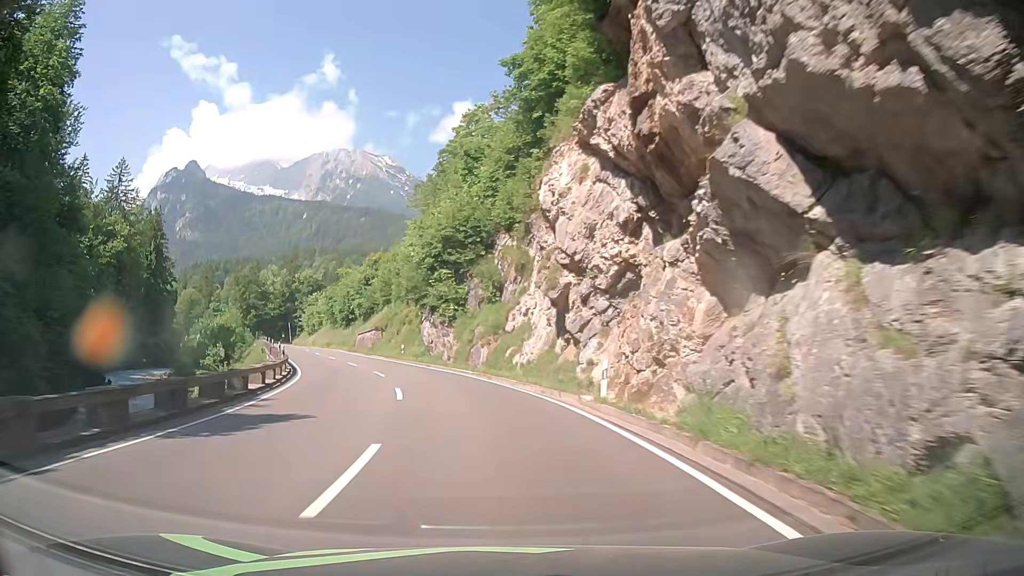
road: primary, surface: asphalt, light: Day
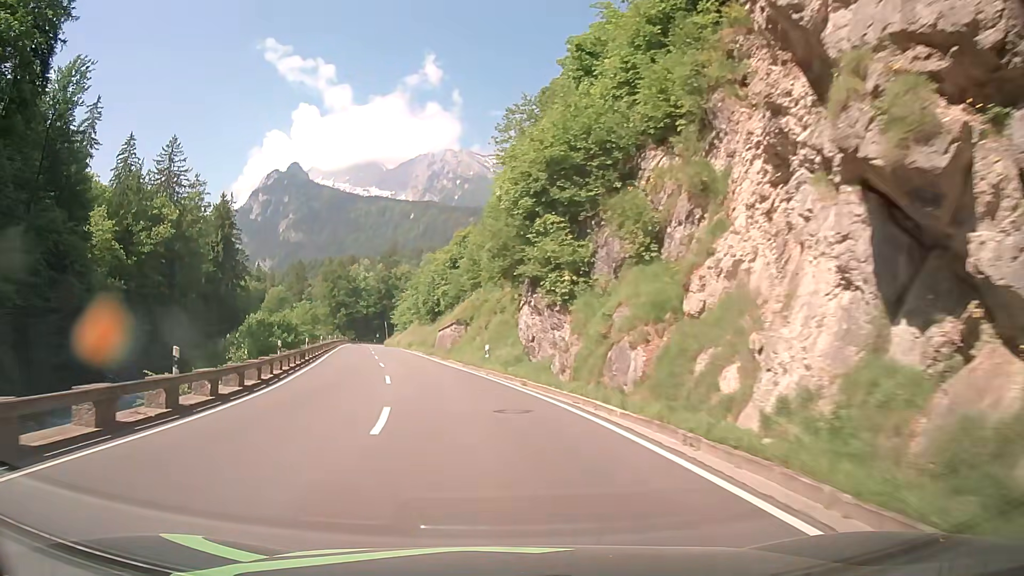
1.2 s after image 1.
(-1.6, +19.4) m; -10°
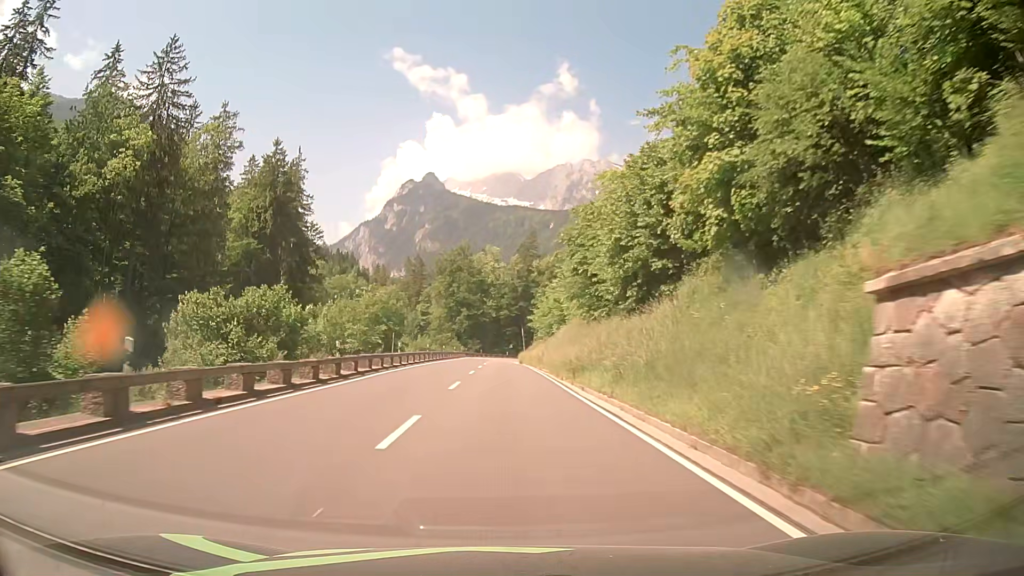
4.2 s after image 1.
(-7.3, +49.1) m; -12°
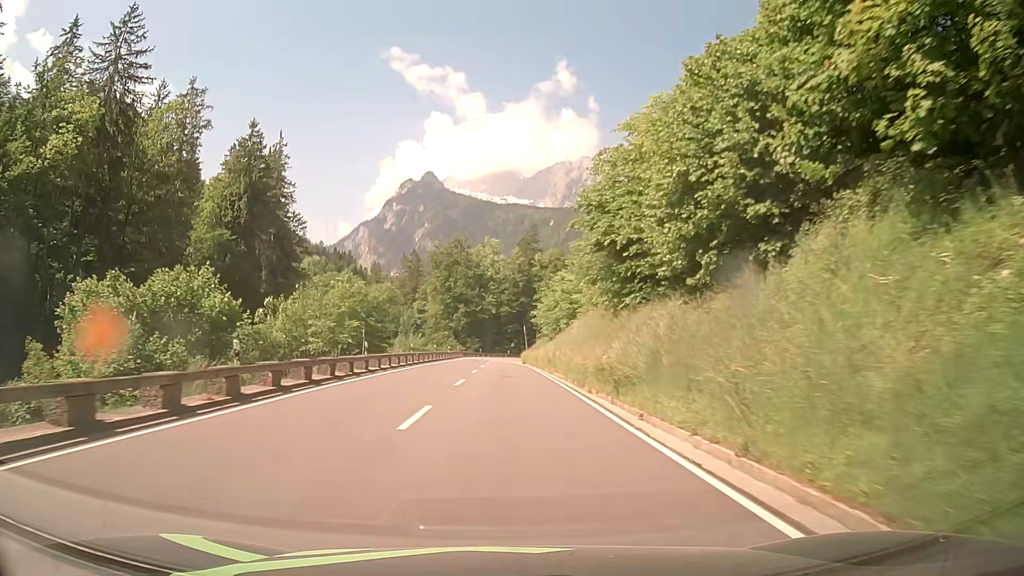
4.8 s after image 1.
(0.0, +10.1) m; 0°
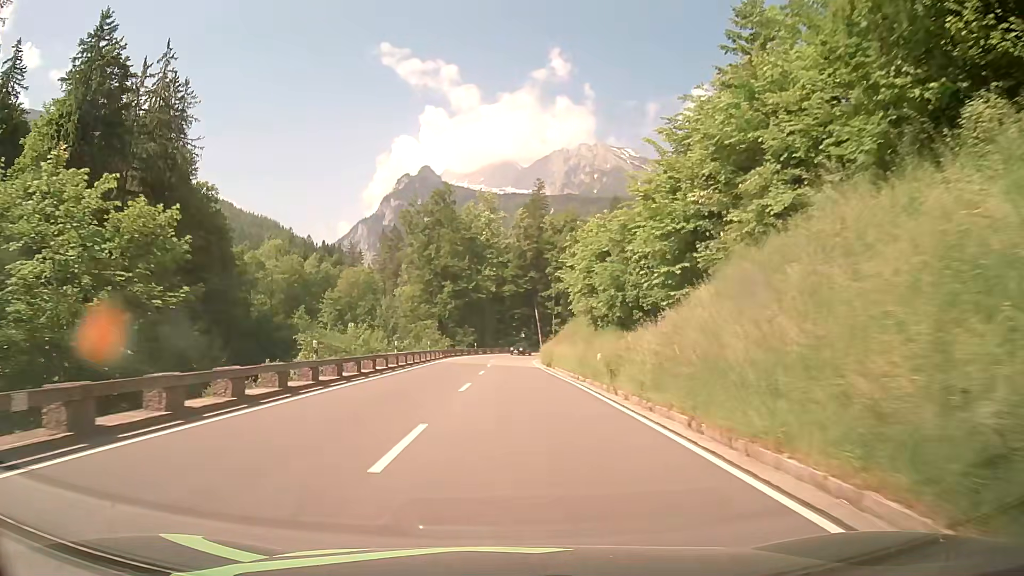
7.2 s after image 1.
(-0.2, +39.5) m; 0°
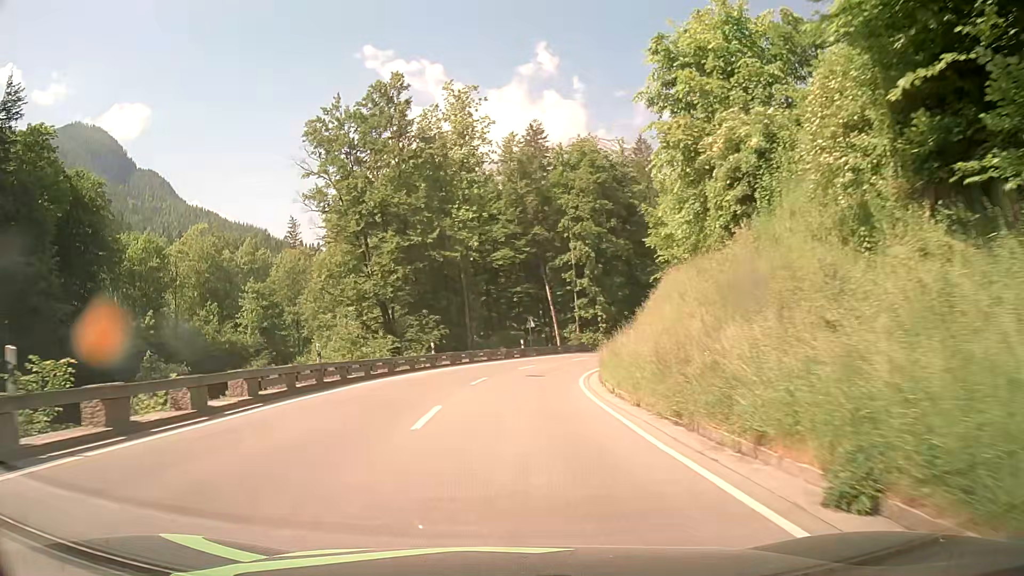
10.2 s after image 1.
(+0.3, +44.0) m; 0°
(0, +10) (0, +20) (+1, +30) (+3, +40) (+7, +49) (+12, +58) (+18, +66) (+24, +73) (+32, +80) (+40, +85) m
